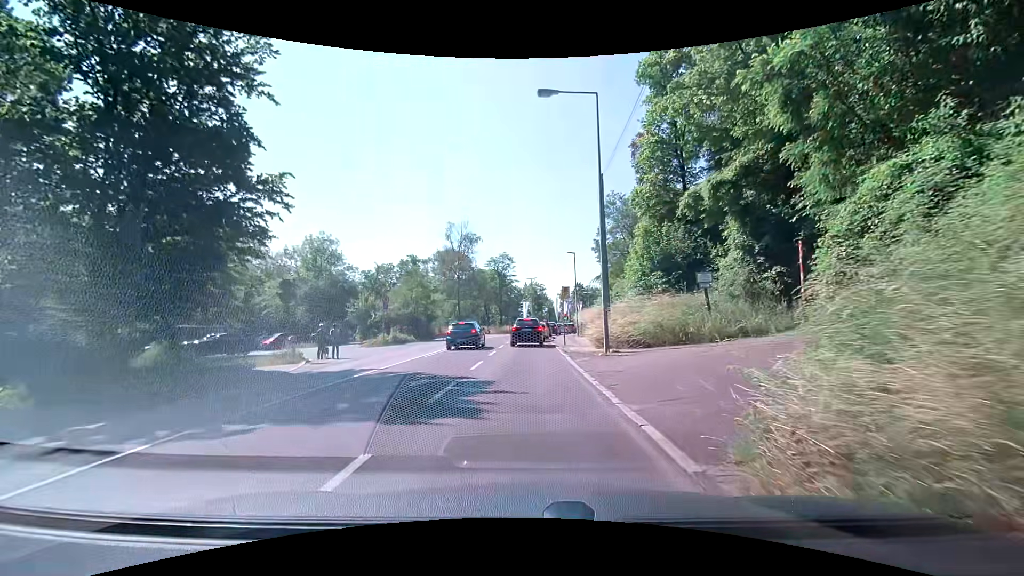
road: secondary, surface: asphalt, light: Day
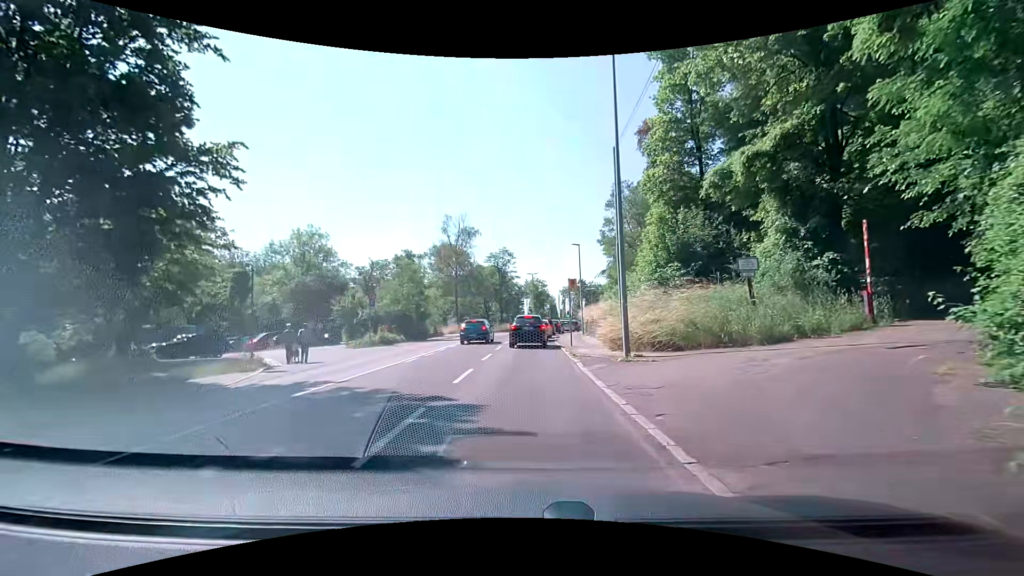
(0.0, +3.5) m; -1°
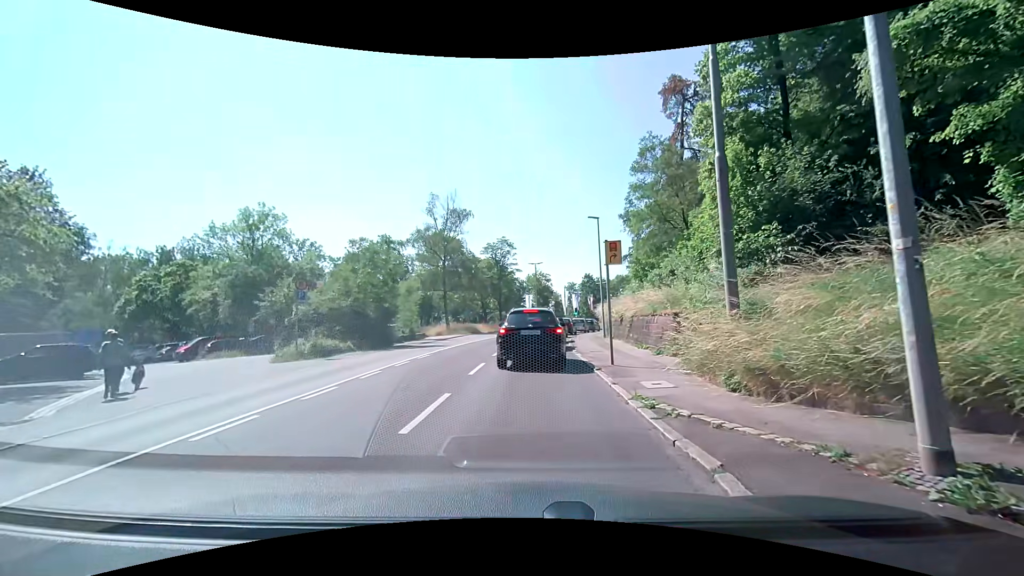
(-0.1, +10.9) m; 0°
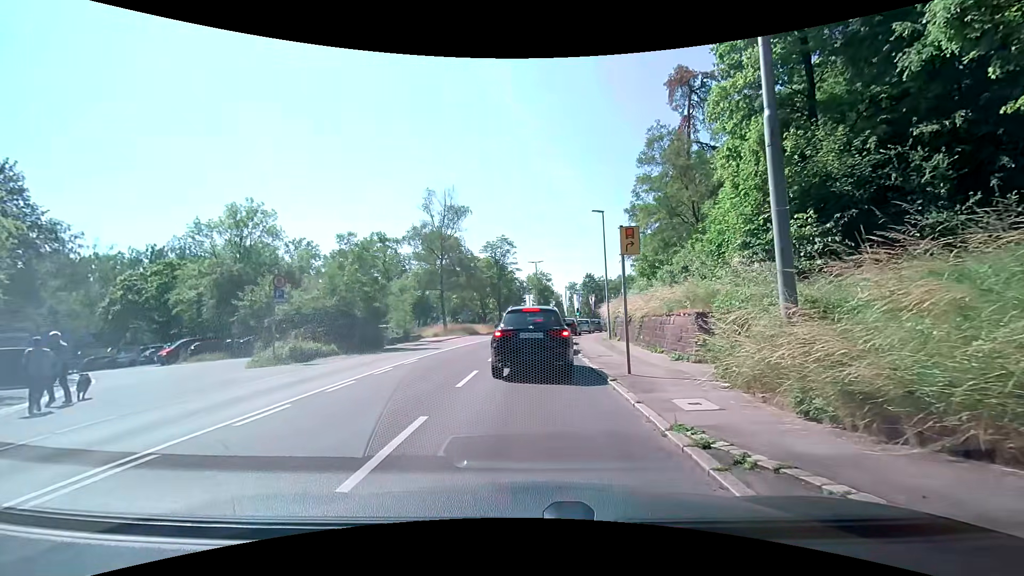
(0.0, +2.0) m; -1°
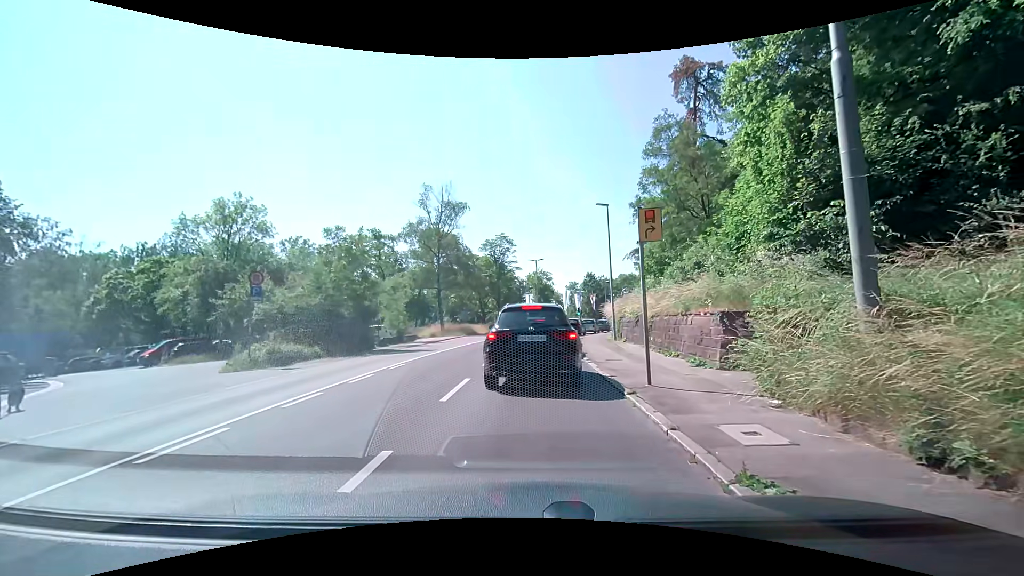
(0.0, +1.7) m; +2°
